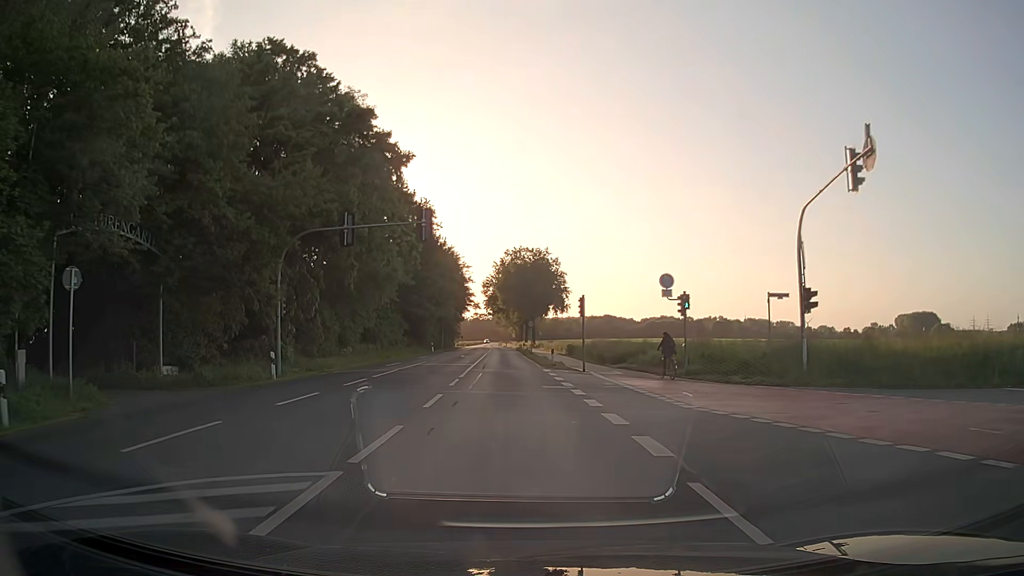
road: secondary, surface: asphalt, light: Day
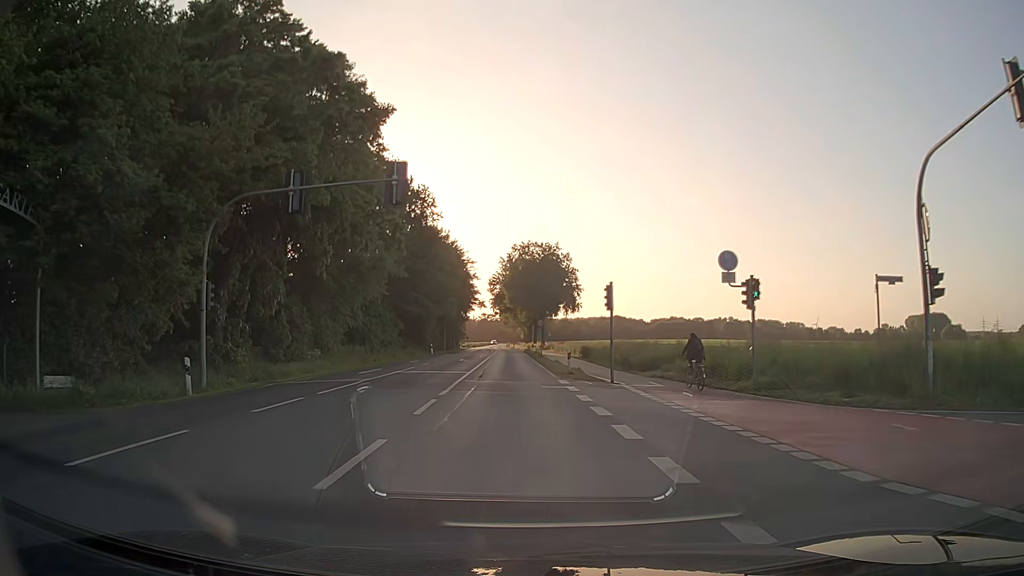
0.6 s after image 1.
(-0.1, +7.4) m; -1°
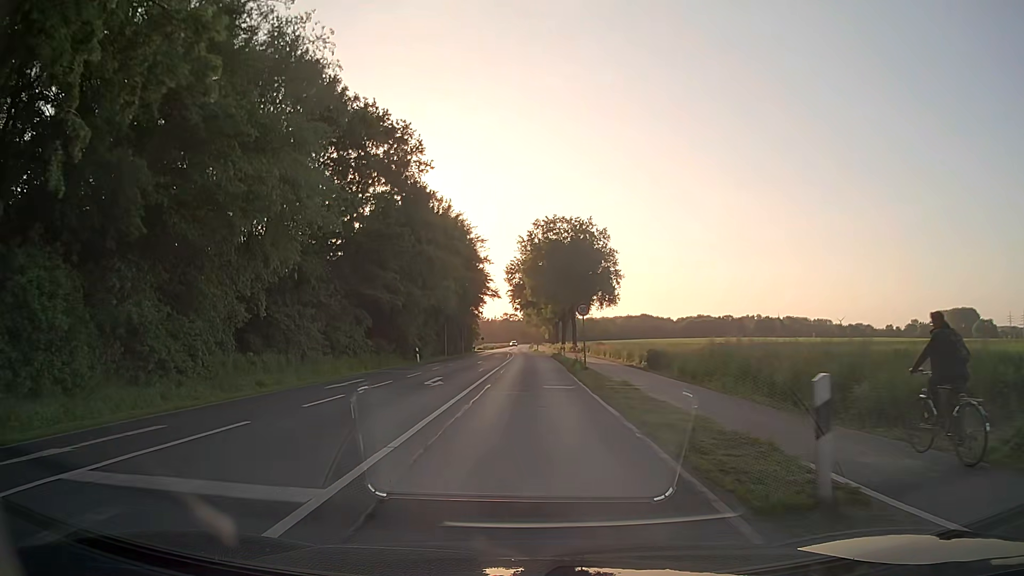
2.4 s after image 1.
(-0.4, +22.3) m; -2°
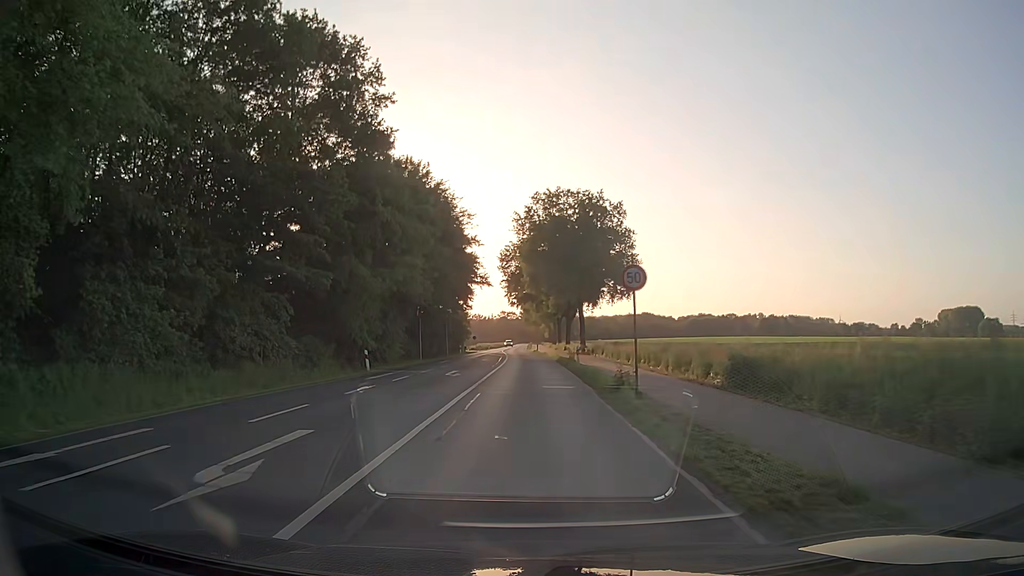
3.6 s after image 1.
(0.0, +15.0) m; 0°
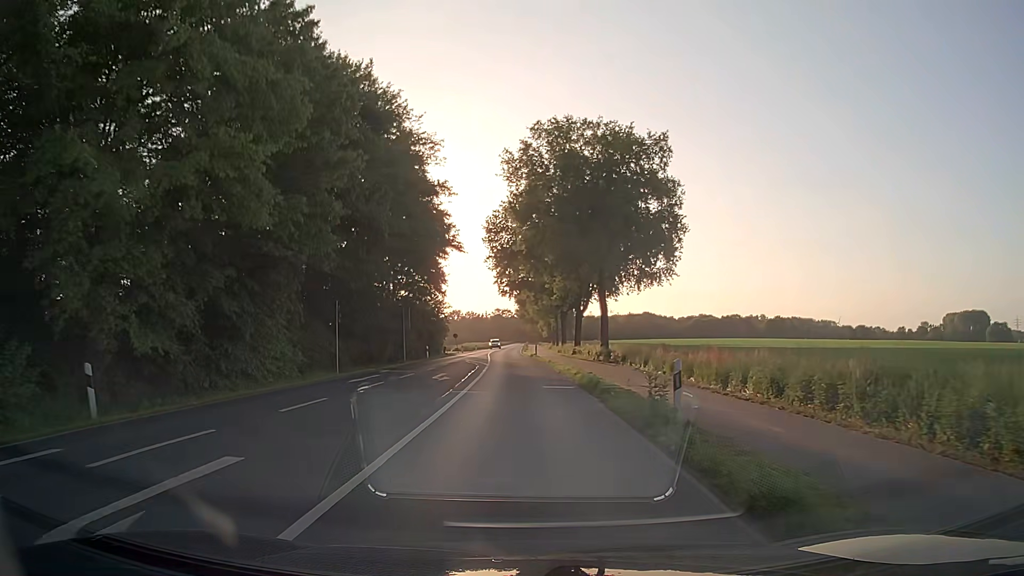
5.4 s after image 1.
(0.0, +22.7) m; 0°
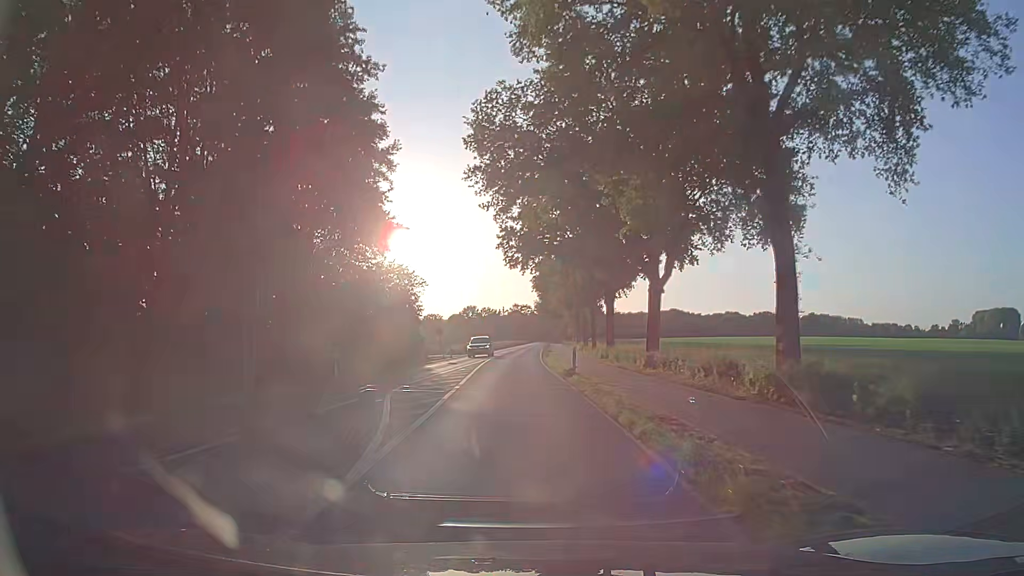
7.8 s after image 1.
(-0.3, +30.5) m; -1°
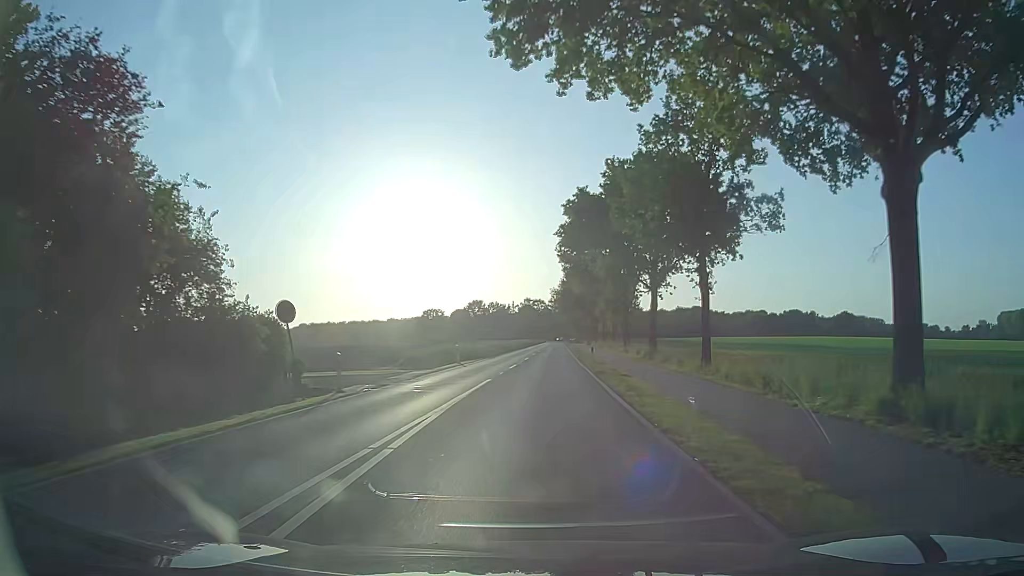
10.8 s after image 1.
(-1.3, +38.1) m; -2°
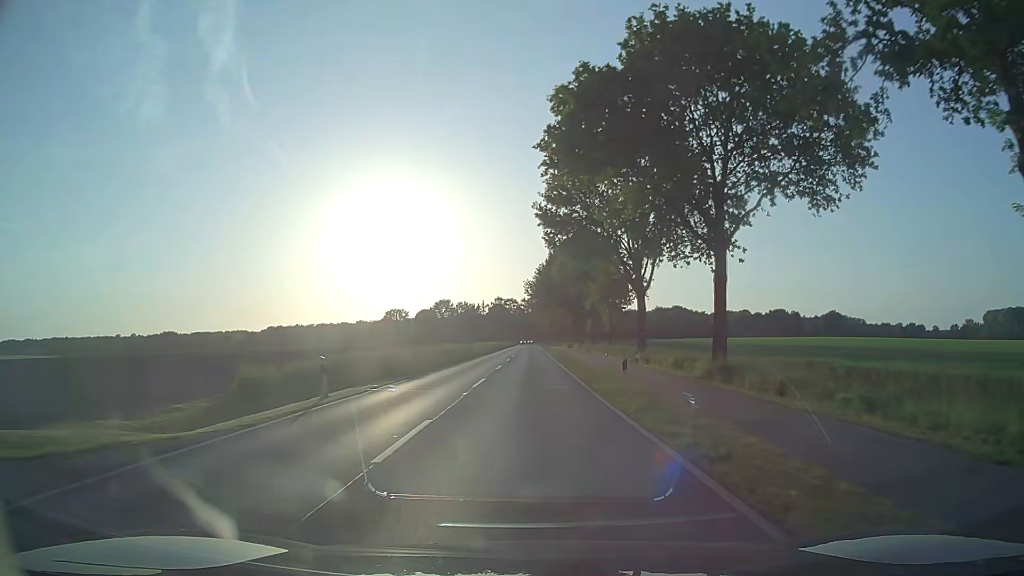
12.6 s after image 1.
(+0.6, +22.9) m; +3°
(0, +10) (0, +20) (0, +30) (0, +40) (0, +50) (0, +60) (0, +70) (0, +80) (0, +90) (+1, +100) m
